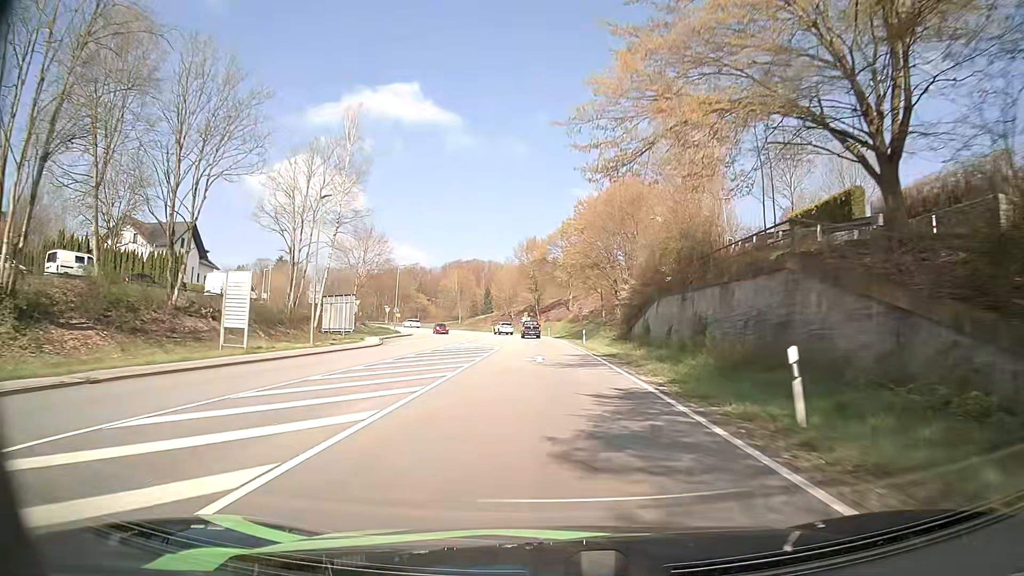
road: primary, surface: asphalt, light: Day
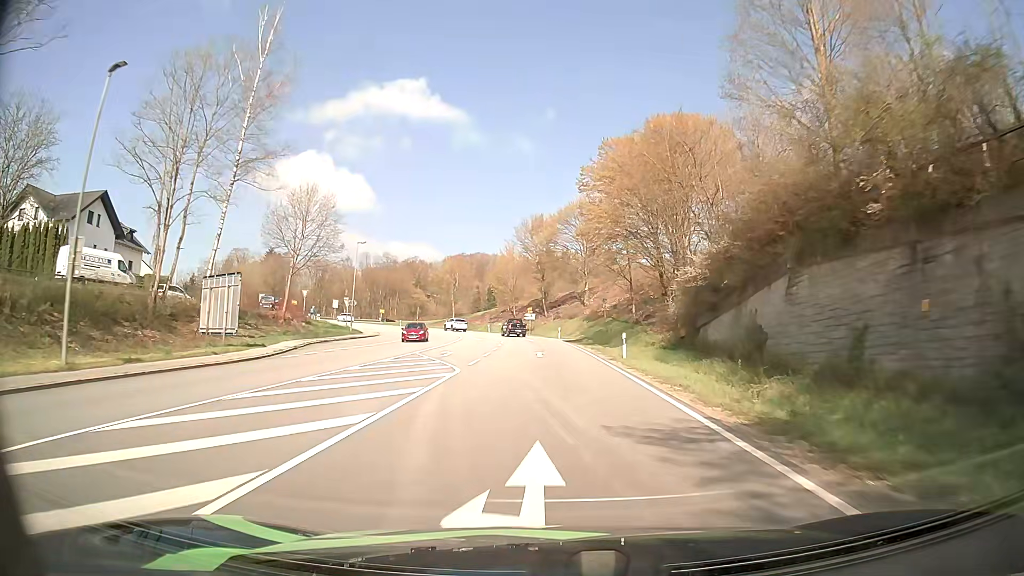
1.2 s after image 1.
(-0.2, +21.3) m; -1°
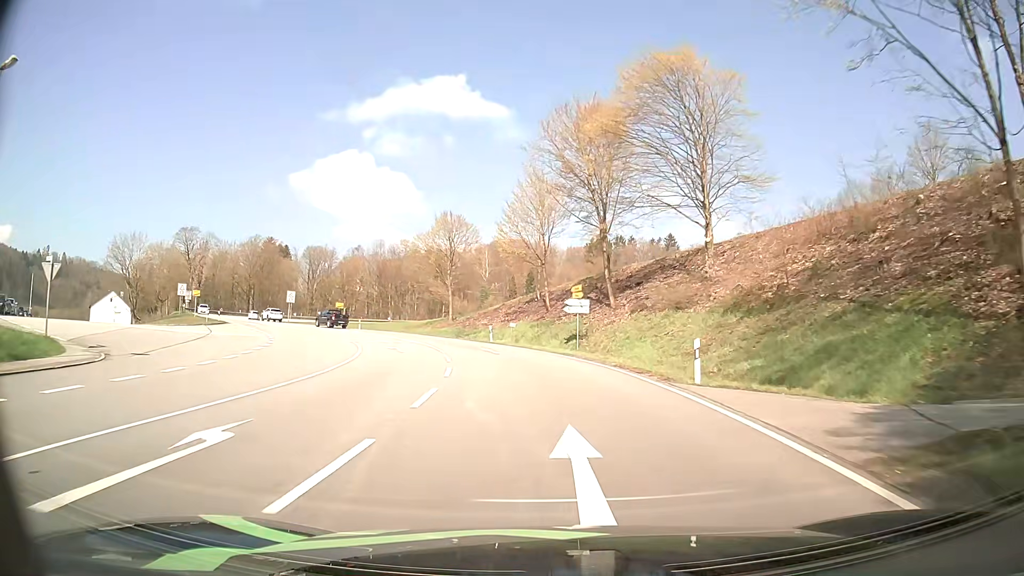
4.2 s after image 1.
(-1.0, +47.5) m; -4°
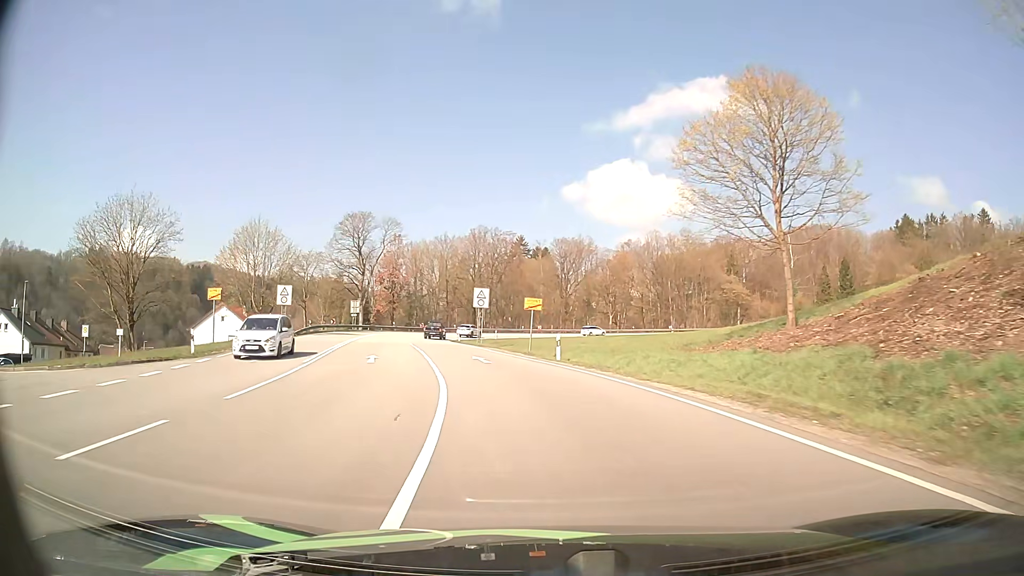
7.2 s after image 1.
(-7.9, +42.4) m; -25°
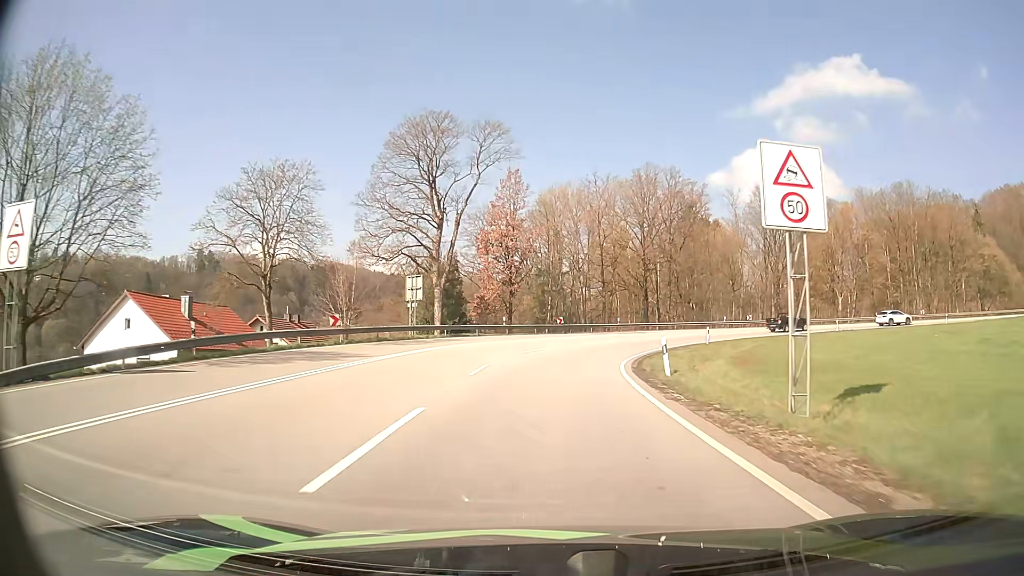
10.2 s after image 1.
(-7.3, +45.1) m; -13°
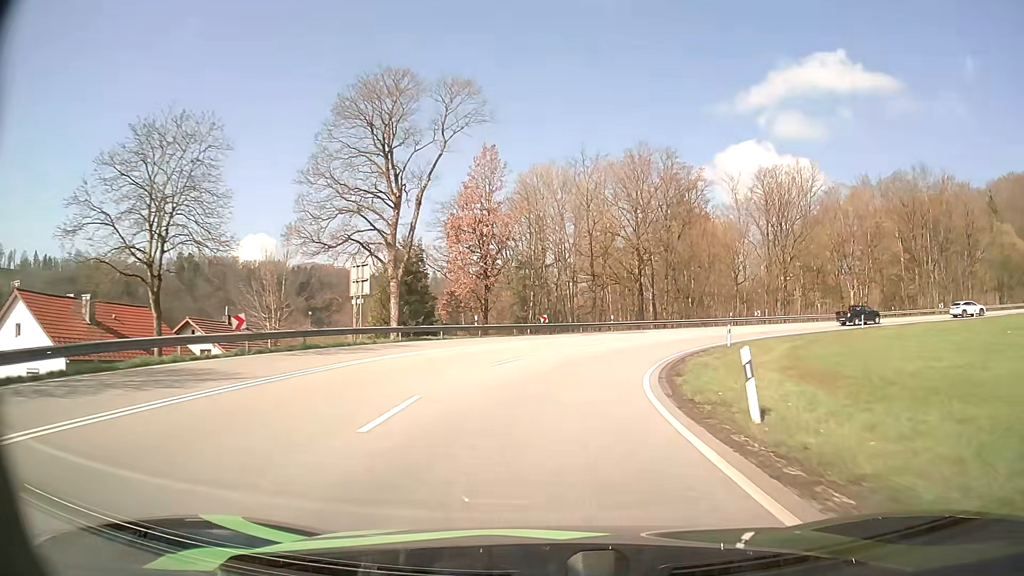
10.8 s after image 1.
(+0.1, +9.0) m; +1°
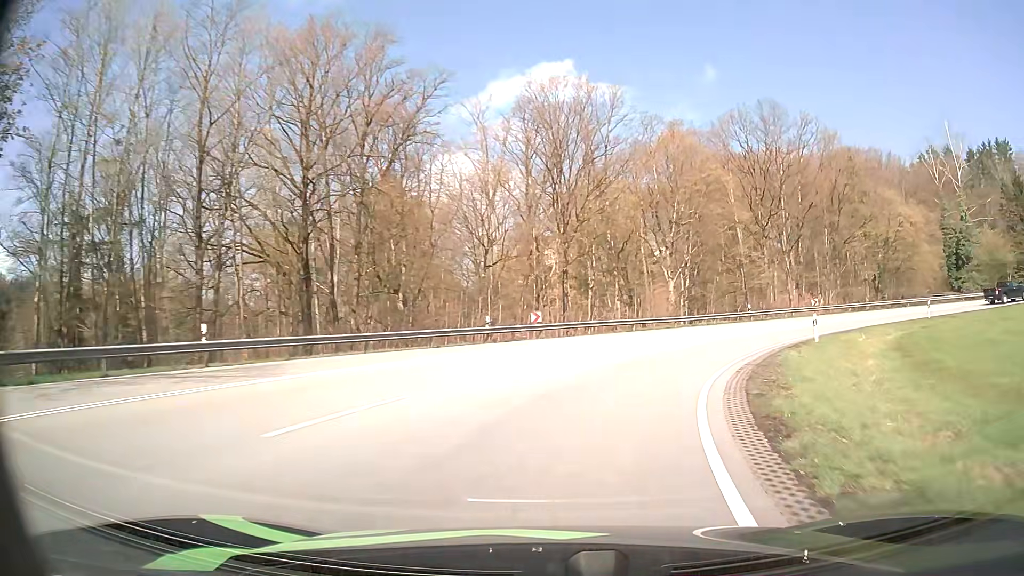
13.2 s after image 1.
(+6.1, +33.7) m; +25°
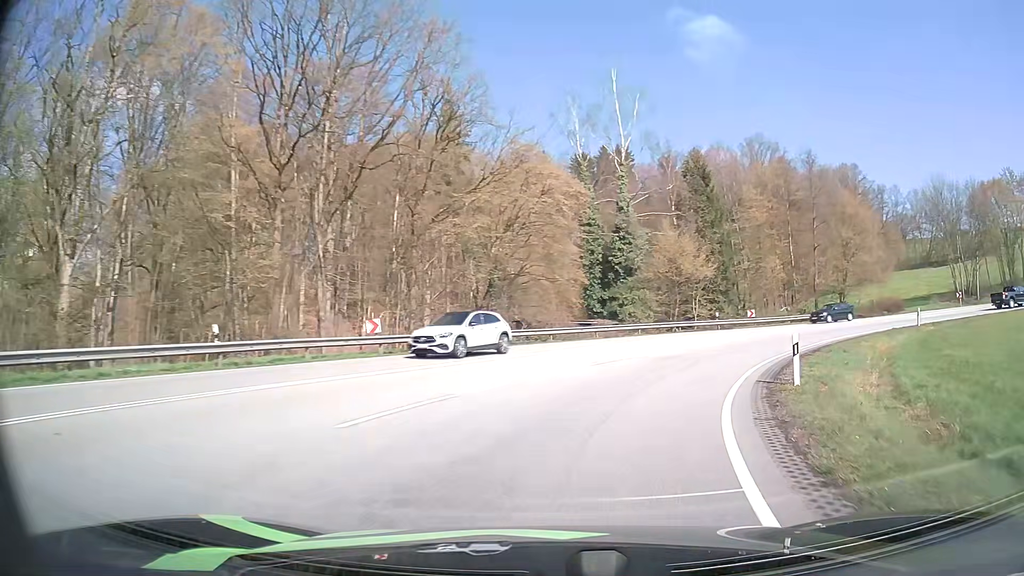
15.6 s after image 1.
(+10.0, +29.1) m; +40°
(+1, +10) (+4, +19) (+10, +28) (+17, +35) (+25, +40) (+35, +43) (+45, +45) (+55, +44) (+64, +41) (+73, +37) m
